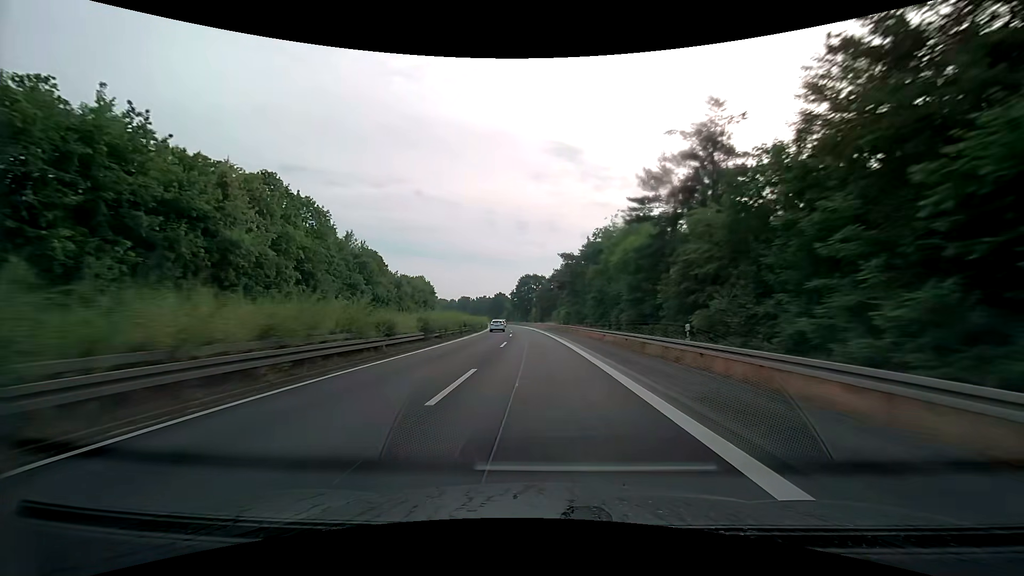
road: trunk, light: Day
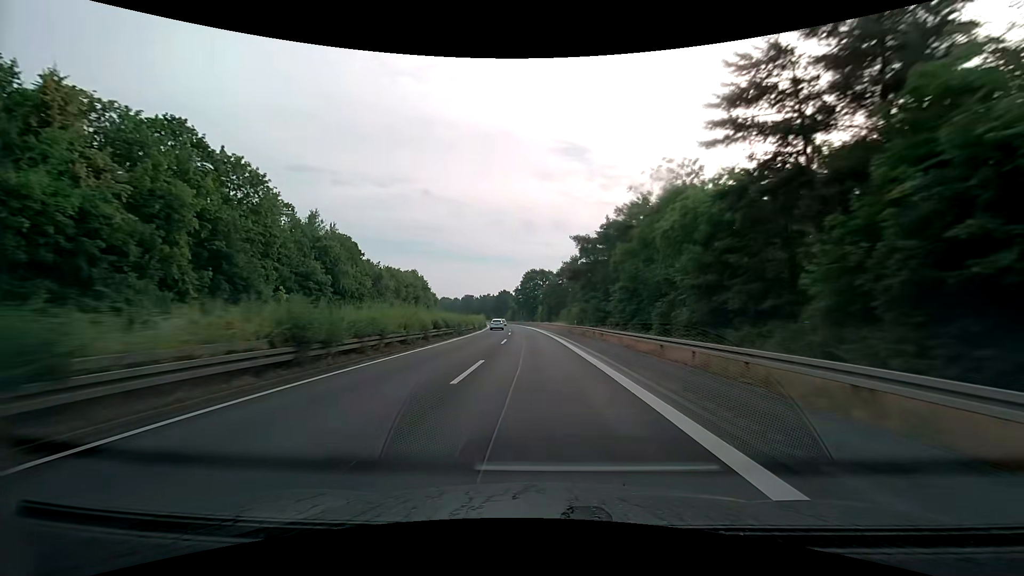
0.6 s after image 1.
(-0.1, +15.4) m; 0°
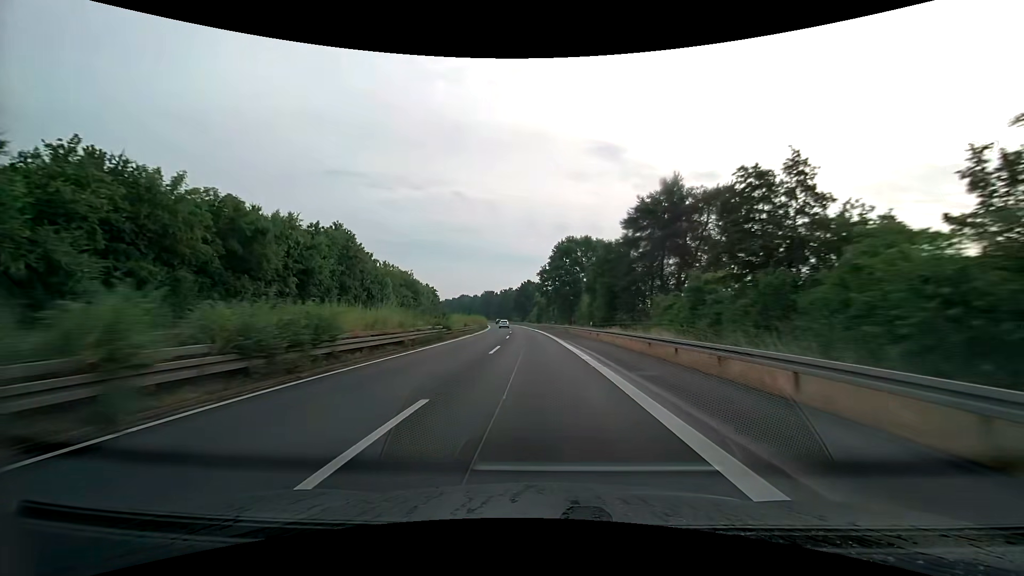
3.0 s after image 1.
(-2.5, +62.2) m; -4°
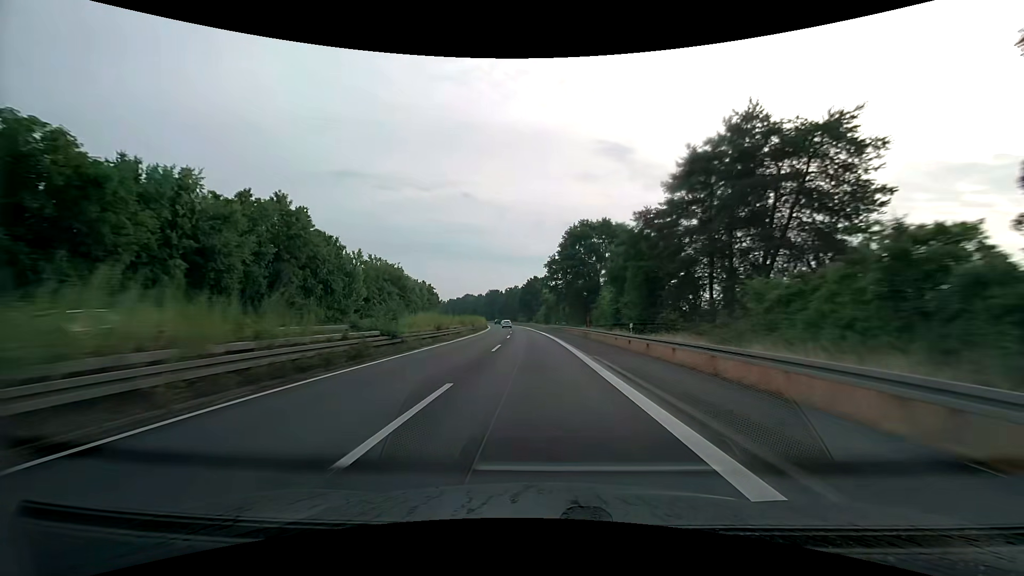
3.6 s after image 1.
(-0.1, +15.7) m; -1°
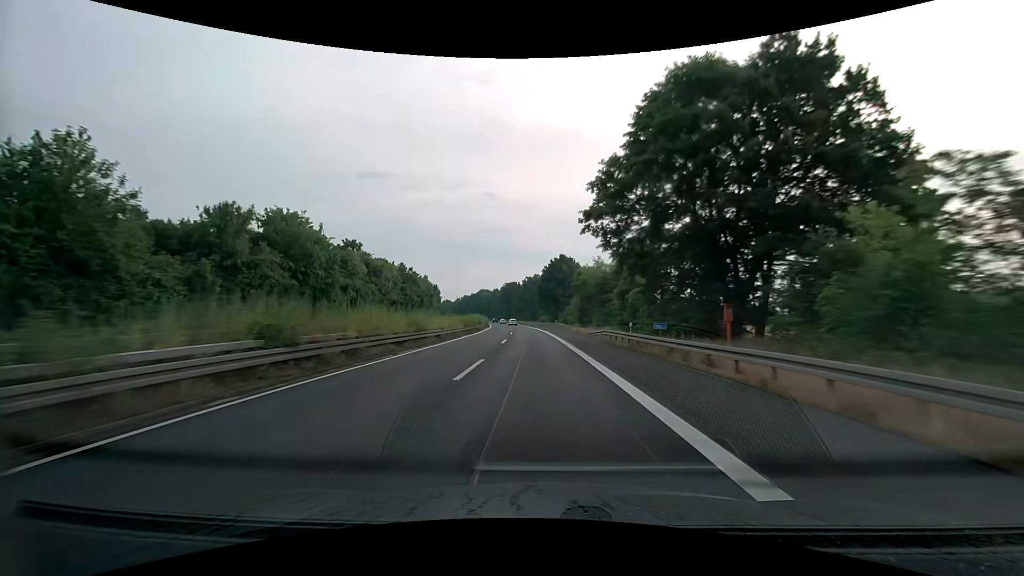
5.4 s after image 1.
(-1.3, +47.3) m; -3°
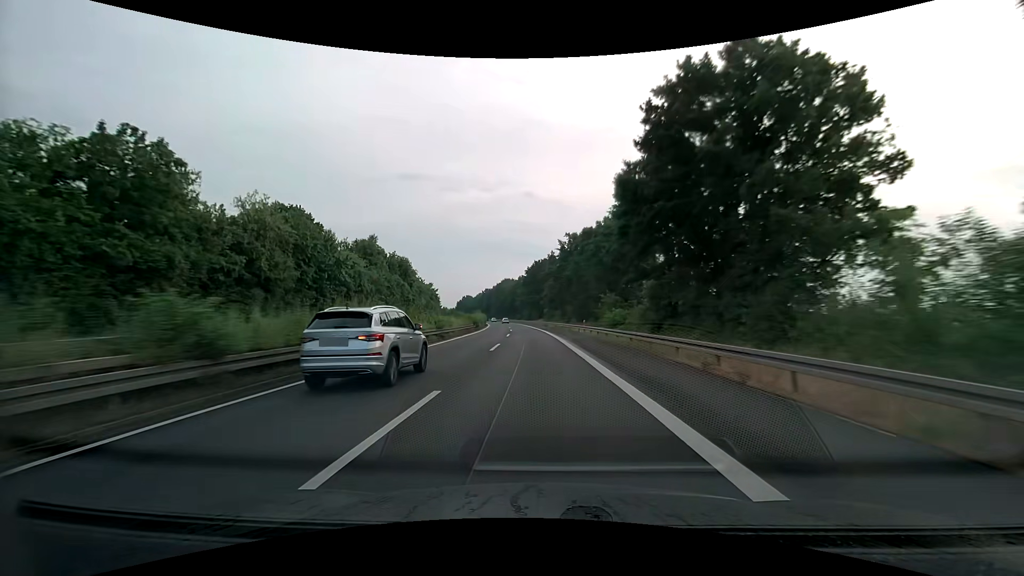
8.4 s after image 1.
(-3.1, +79.8) m; -4°
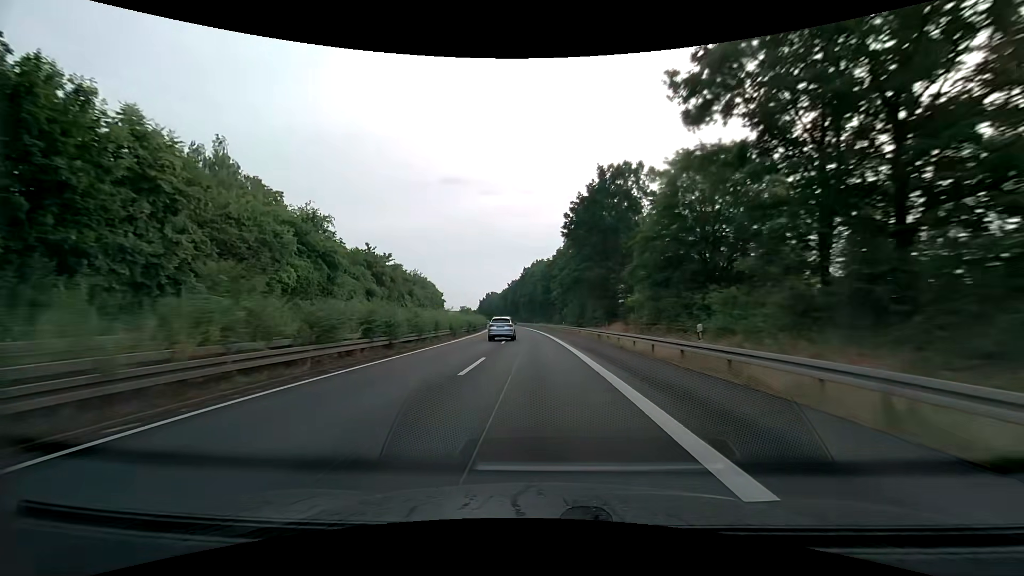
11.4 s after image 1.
(-3.5, +80.8) m; -5°
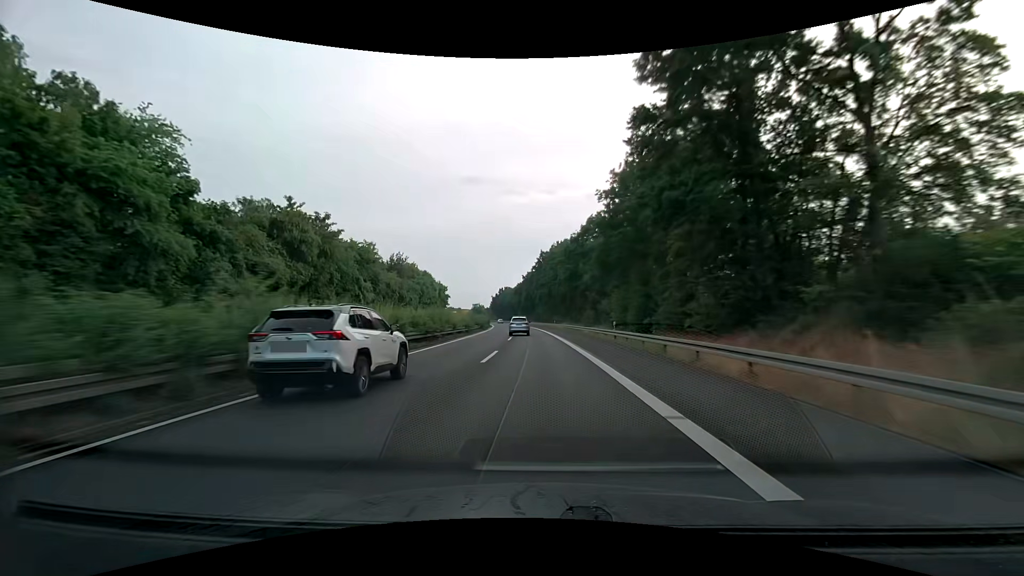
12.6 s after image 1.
(-0.6, +32.6) m; -2°
(0, +10) (0, +20) (0, +30) (-1, +40) (-1, +50) (-2, +60) (-2, +70) (-3, +80) (-4, +90) (-5, +100) m
